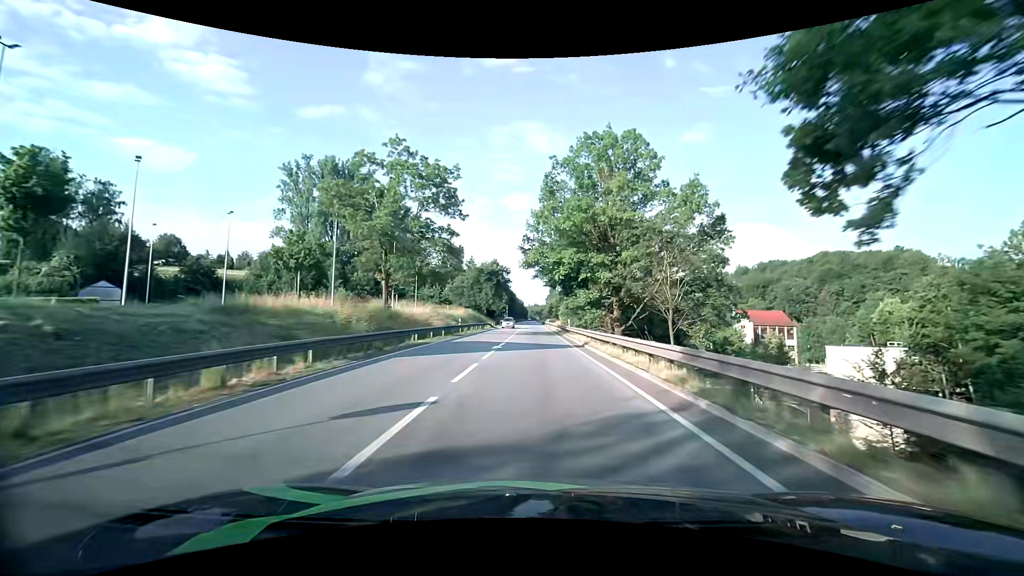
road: primary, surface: asphalt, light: Day
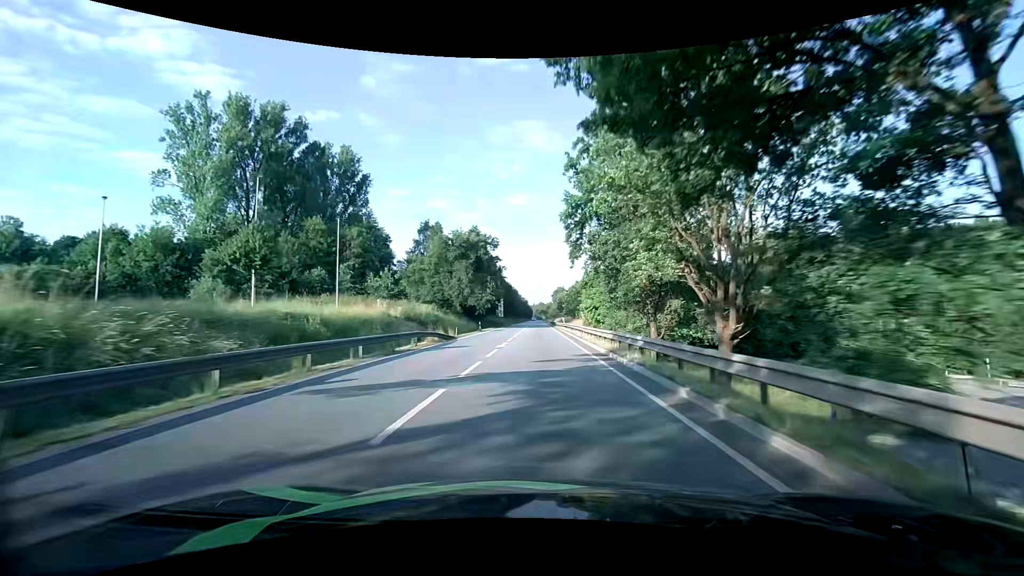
(-0.3, +40.9) m; -1°
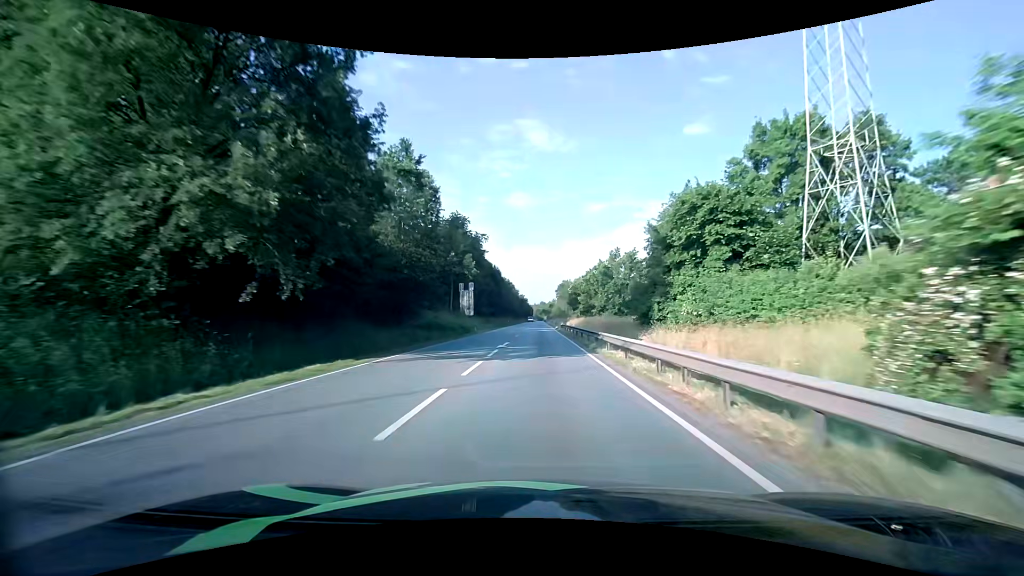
(-0.1, +54.2) m; 0°
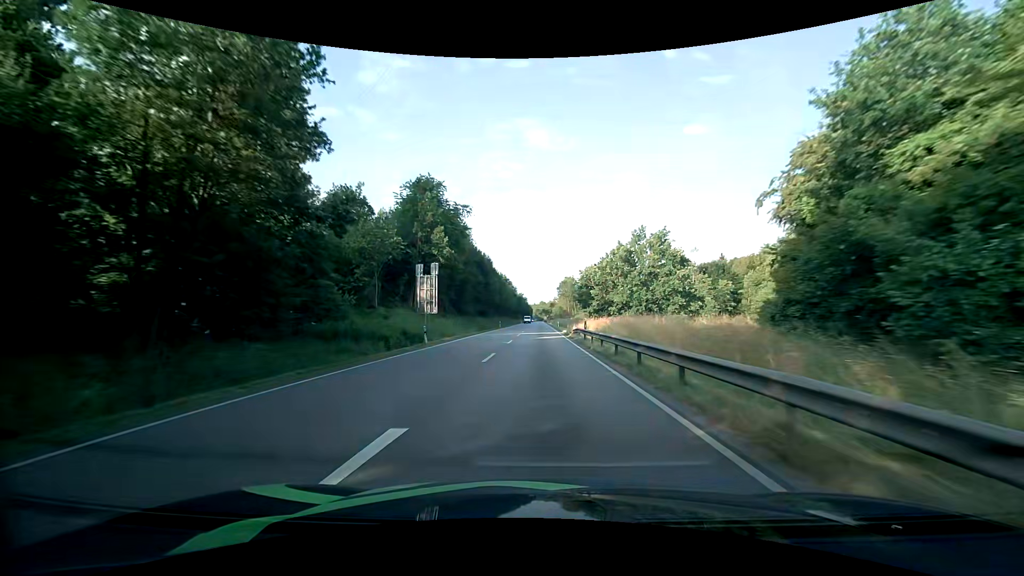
(+0.1, +22.0) m; 0°
(0, +10) (0, +20) (0, +30) (0, +40) (0, +50) (0, +60) (0, +70) (0, +80) (0, +90) (0, +100) m
